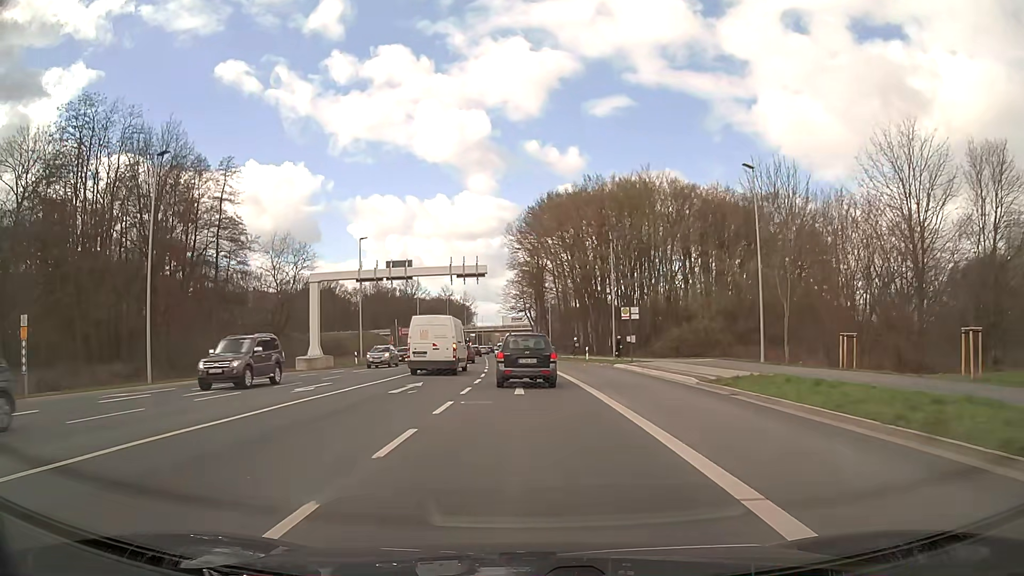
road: secondary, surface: asphalt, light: Day
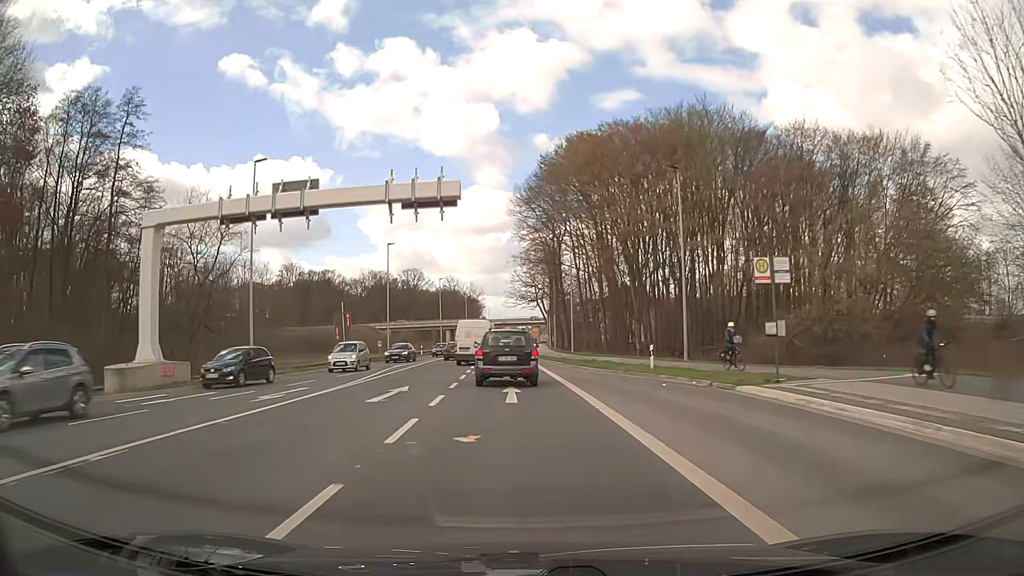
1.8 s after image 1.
(-0.1, +24.1) m; -1°
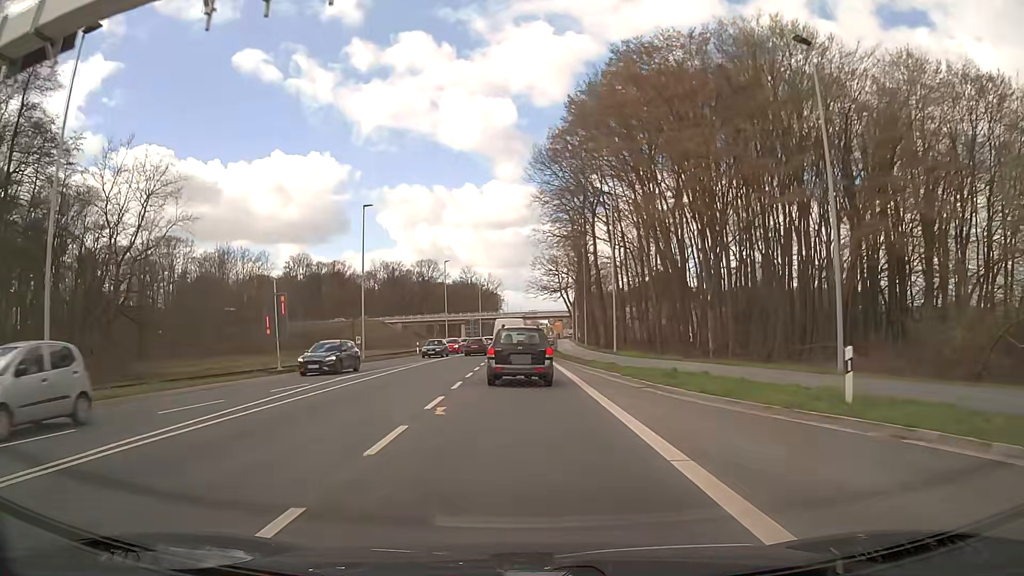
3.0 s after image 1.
(-0.3, +16.2) m; -2°
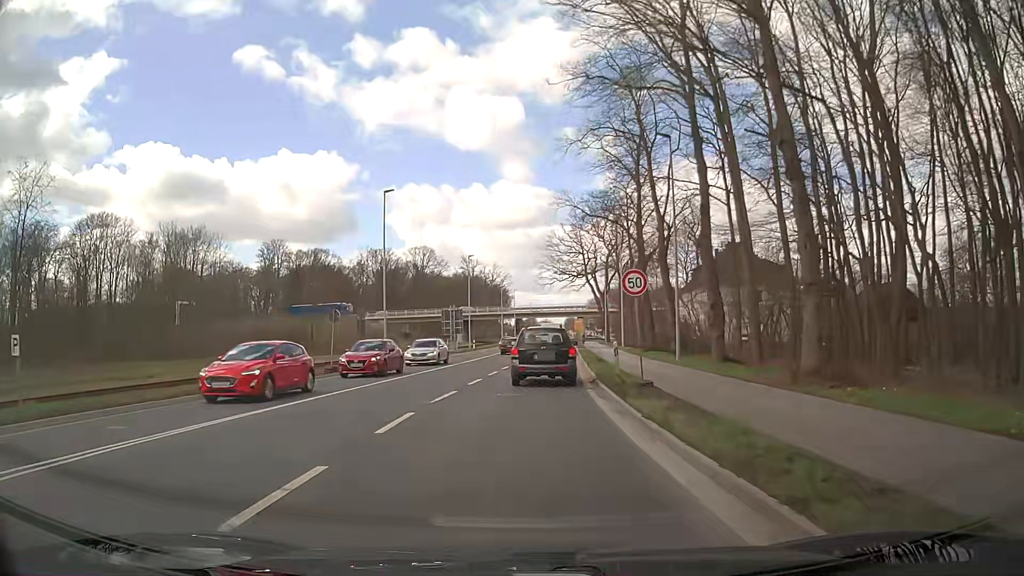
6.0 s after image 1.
(-0.3, +38.5) m; -1°
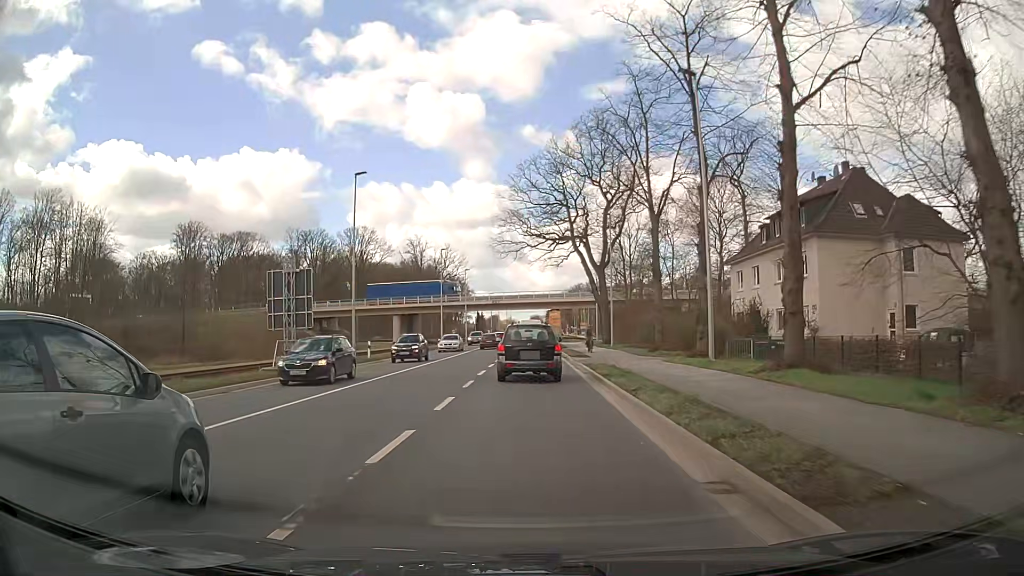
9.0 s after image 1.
(+0.7, +37.5) m; +3°
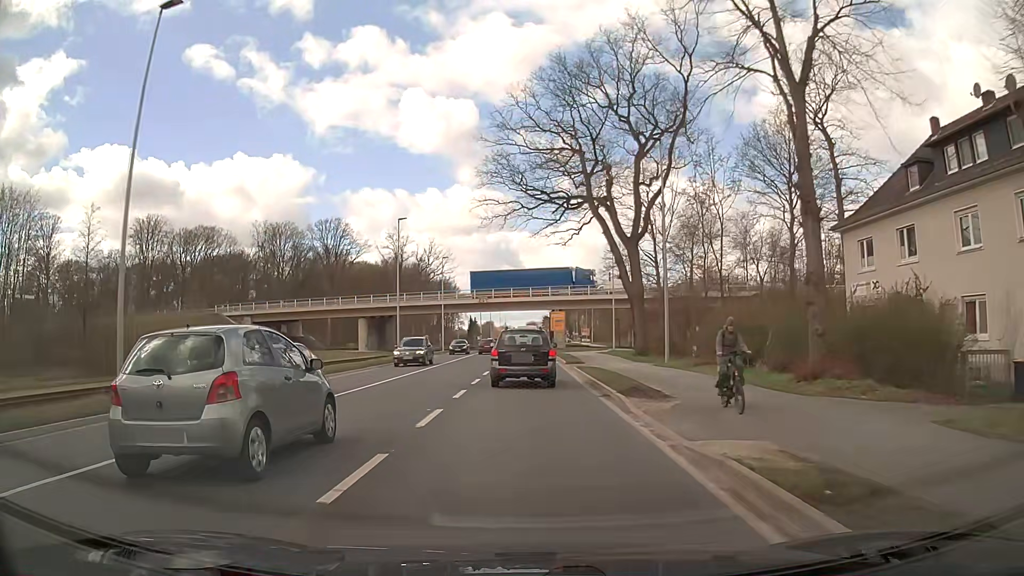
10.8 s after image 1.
(+0.1, +21.9) m; 0°
